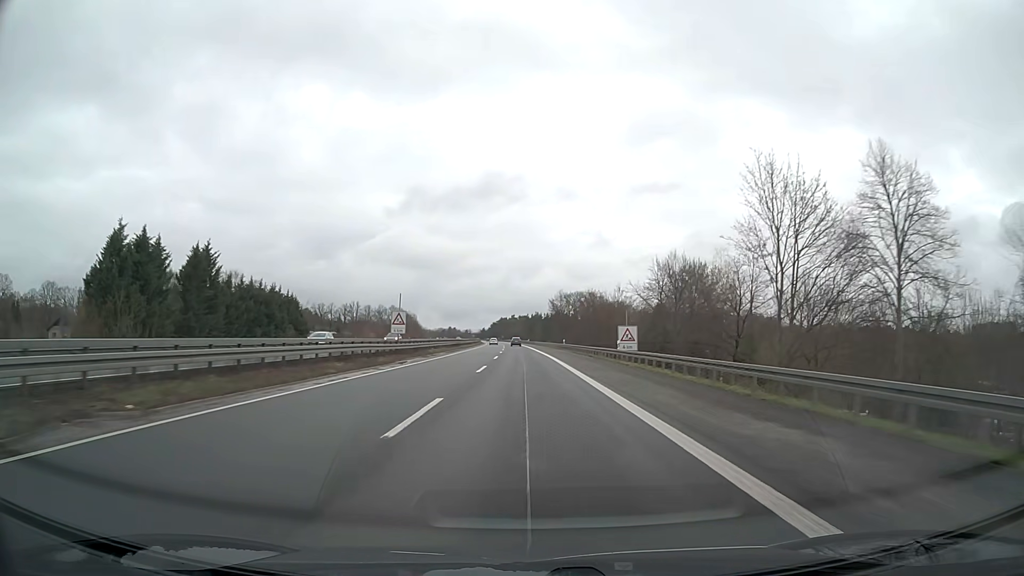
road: motorway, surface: asphalt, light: Day
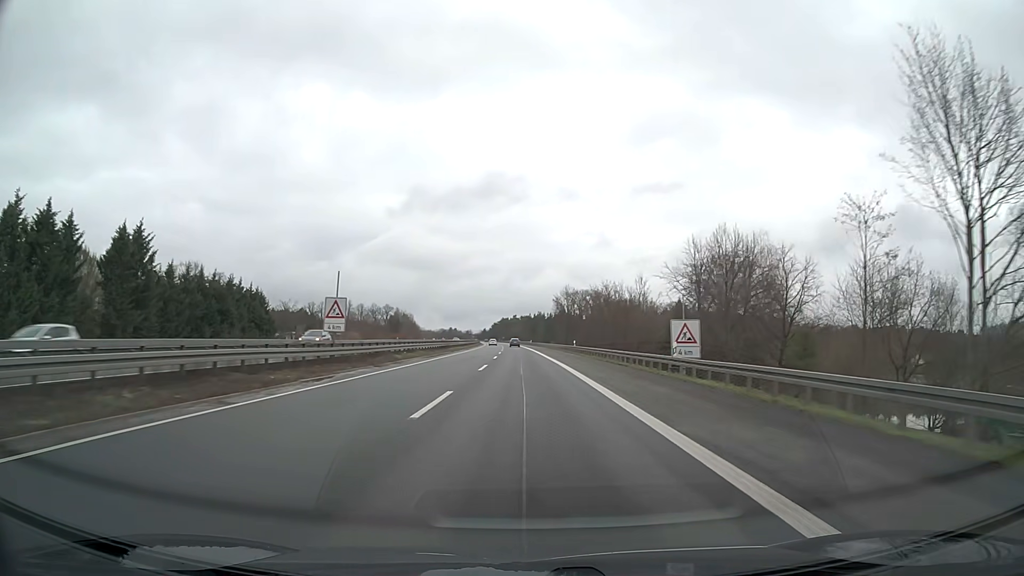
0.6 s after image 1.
(0.0, +15.8) m; 0°
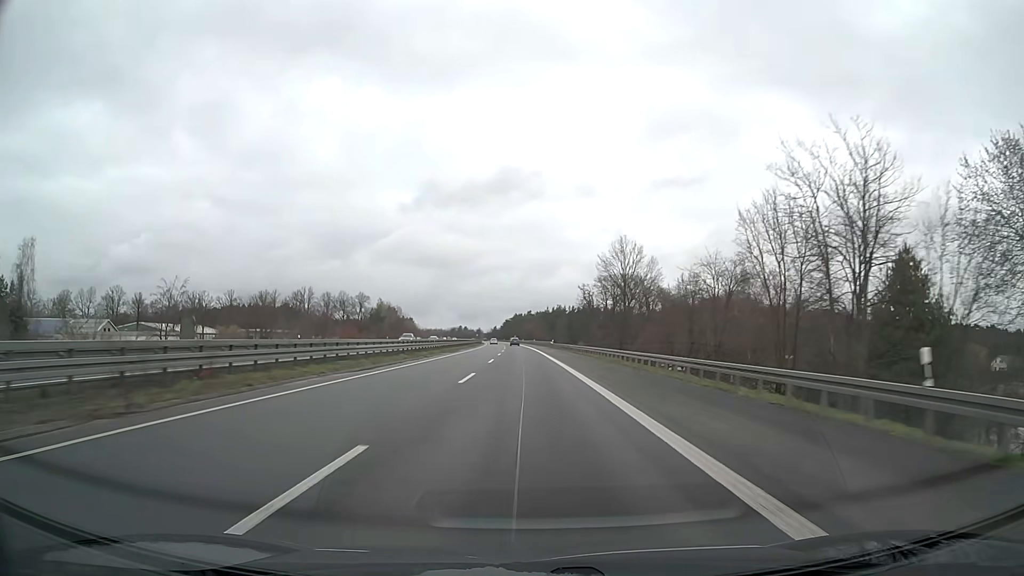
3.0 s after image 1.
(-0.5, +63.2) m; -1°
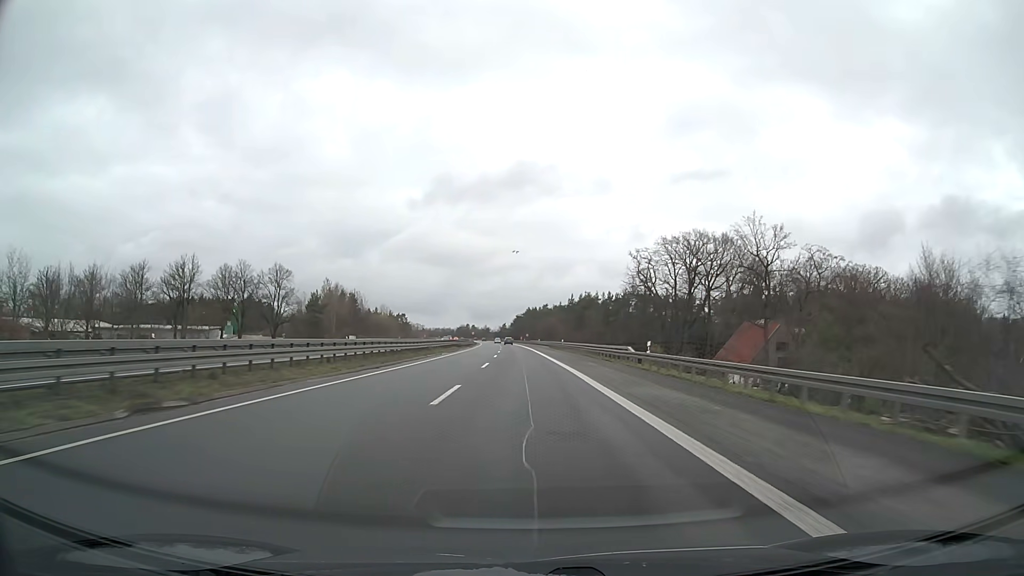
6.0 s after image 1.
(-0.9, +79.1) m; -1°
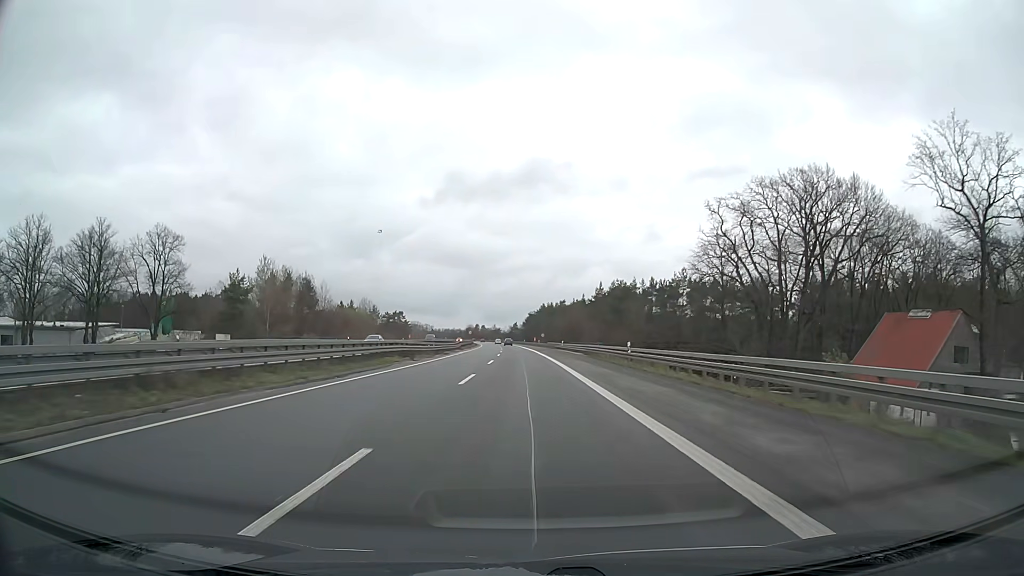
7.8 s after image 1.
(-0.4, +47.5) m; -1°
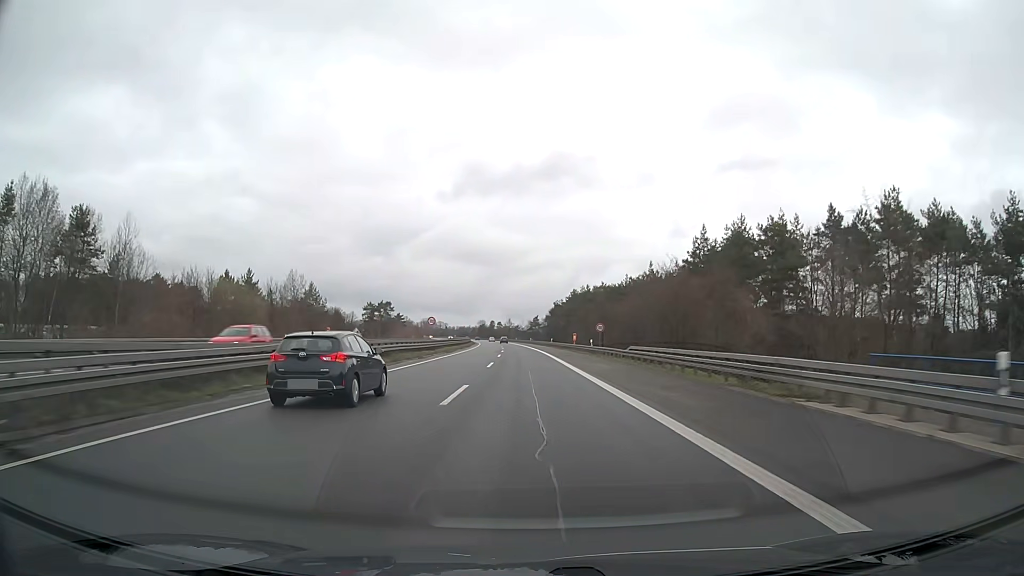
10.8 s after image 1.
(-1.4, +79.2) m; -2°
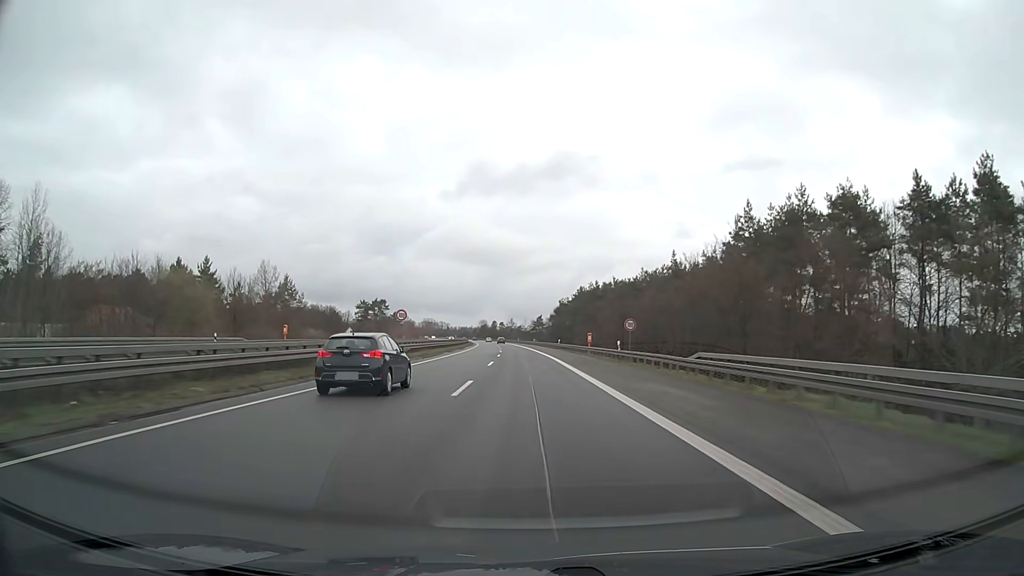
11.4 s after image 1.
(0.0, +15.8) m; 0°
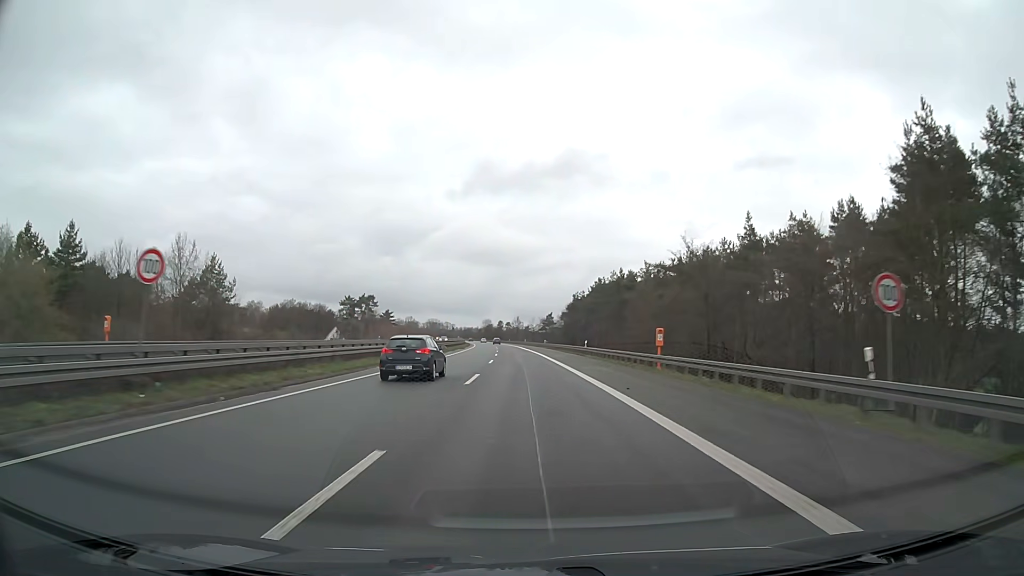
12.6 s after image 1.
(-0.1, +31.7) m; -1°
(0, +10) (0, +20) (0, +30) (0, +40) (-1, +50) (-1, +60) (-1, +70) (-2, +80) (-2, +90) (-2, +100) m
